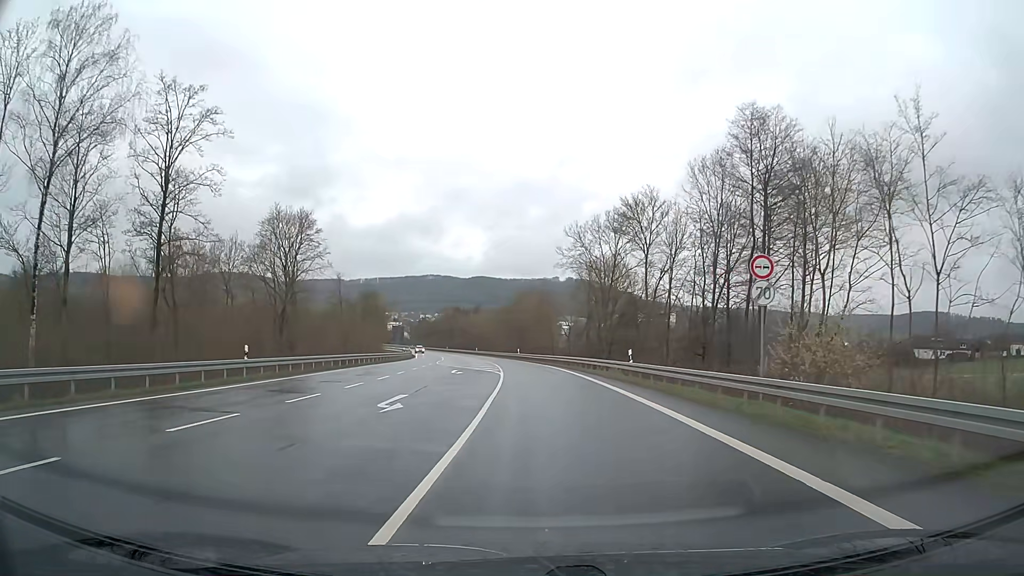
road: primary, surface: asphalt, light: Day
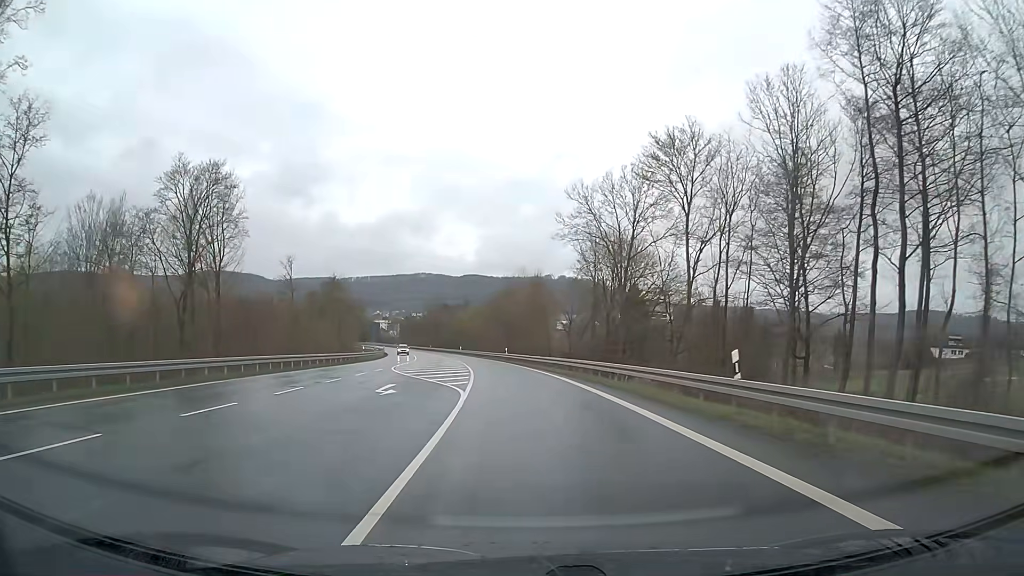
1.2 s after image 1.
(+0.2, +16.4) m; +1°
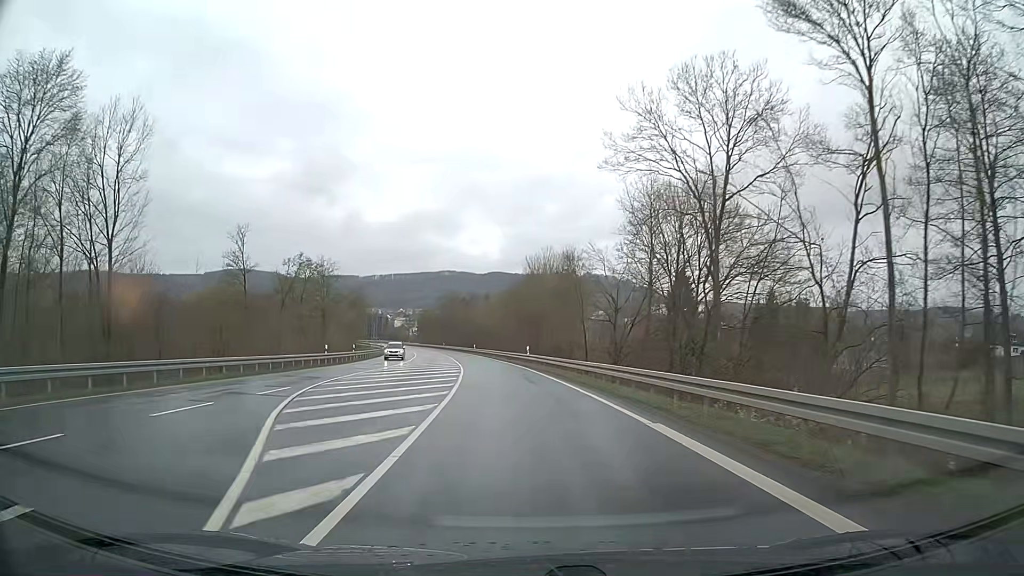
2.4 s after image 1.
(-0.3, +19.1) m; -2°
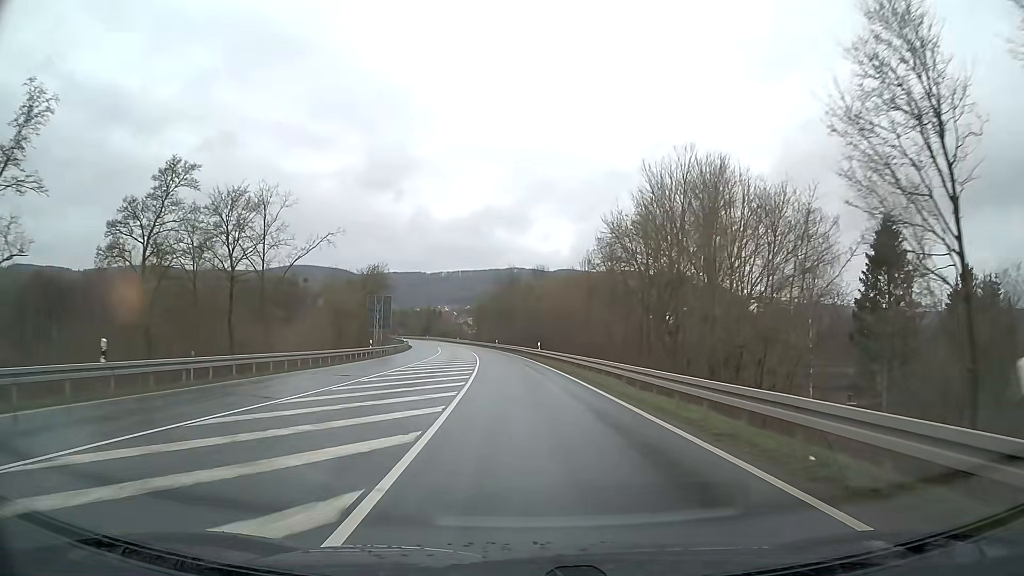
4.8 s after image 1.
(-3.1, +42.8) m; -6°
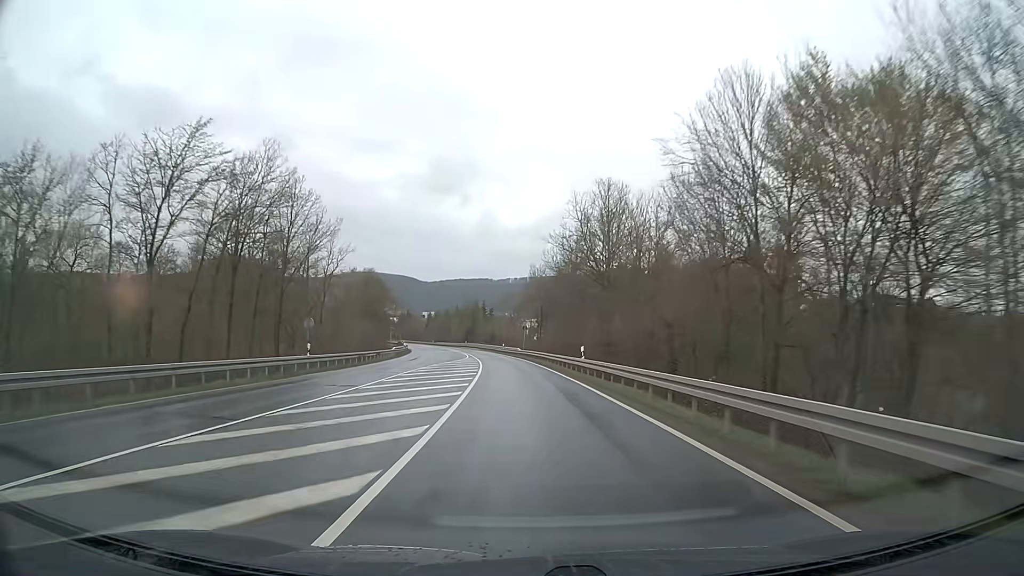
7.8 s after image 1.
(-3.6, +66.3) m; -6°
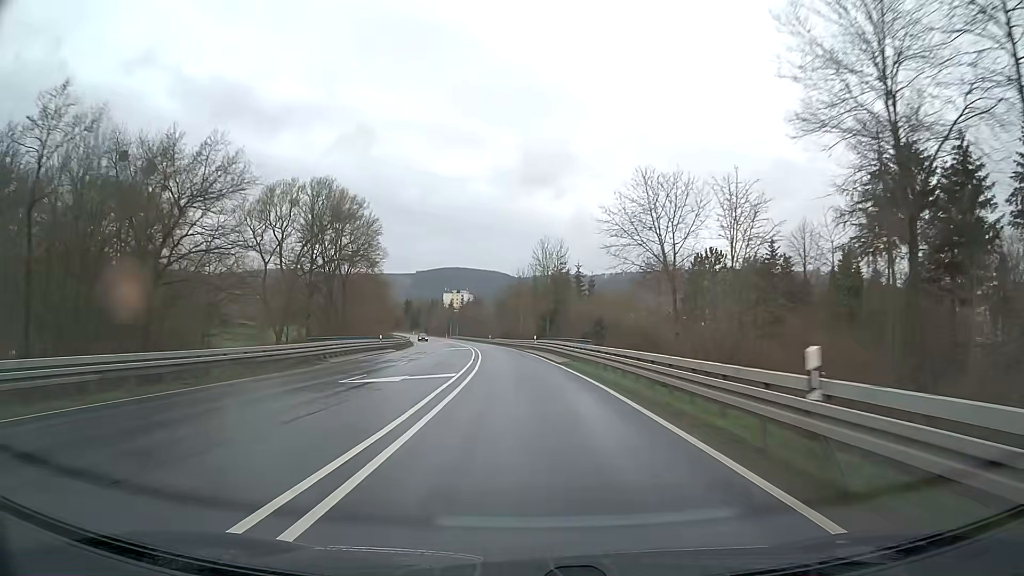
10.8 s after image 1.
(-5.0, +79.9) m; -8°
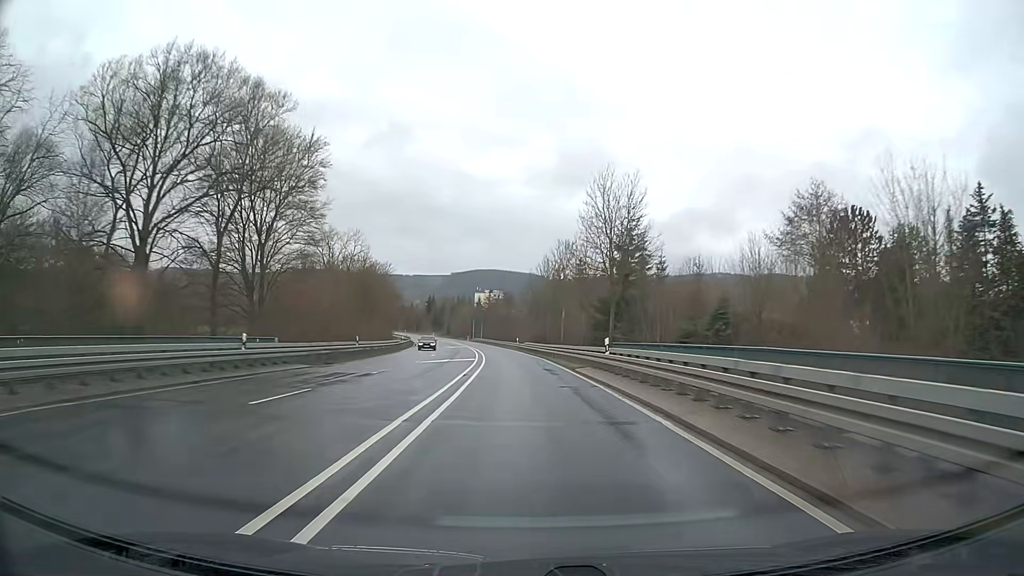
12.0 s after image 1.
(-0.9, +31.9) m; -3°
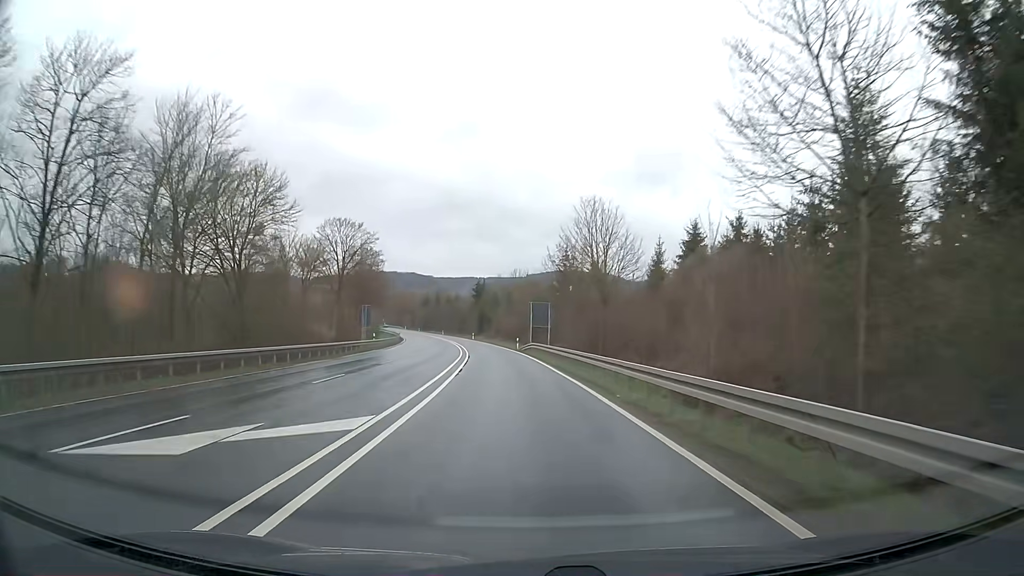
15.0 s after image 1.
(-4.5, +79.1) m; -7°
(0, +10) (0, +20) (-1, +30) (-2, +40) (-2, +50) (-4, +60) (-5, +70) (-6, +80) (-8, +90) (-10, +99) m
